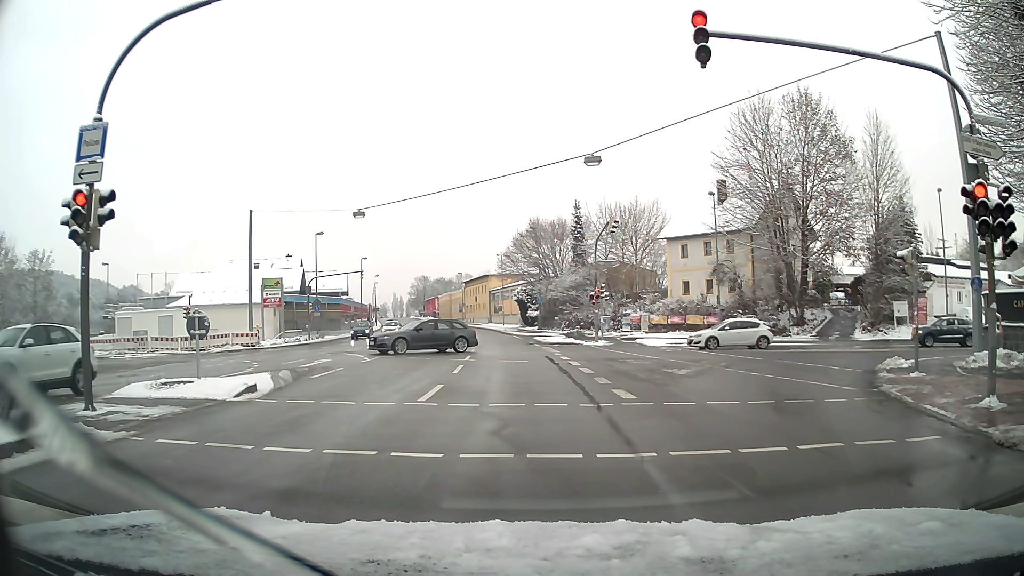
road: primary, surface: asphalt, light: Day
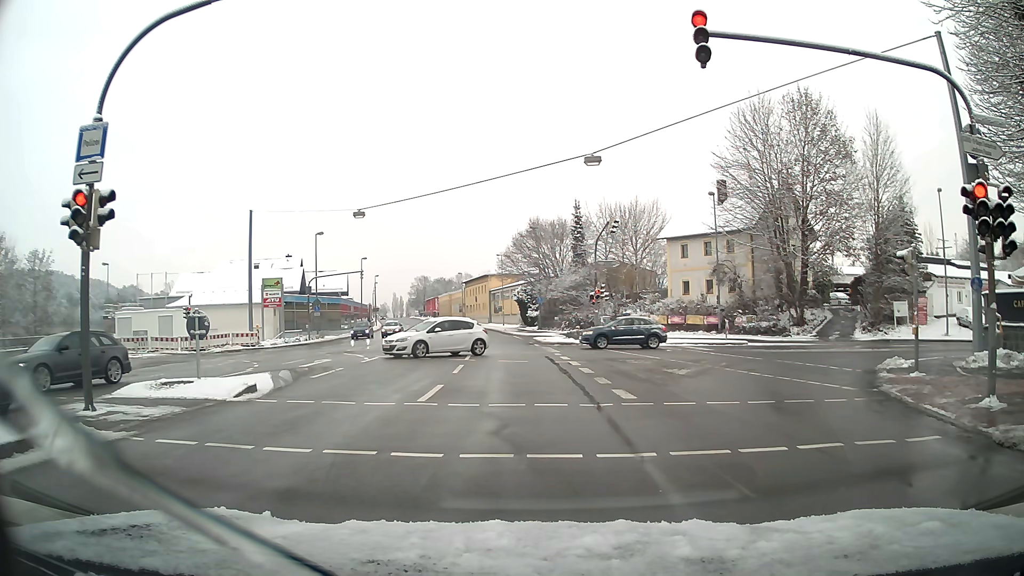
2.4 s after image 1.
(0.0, 0.0) m; 0°
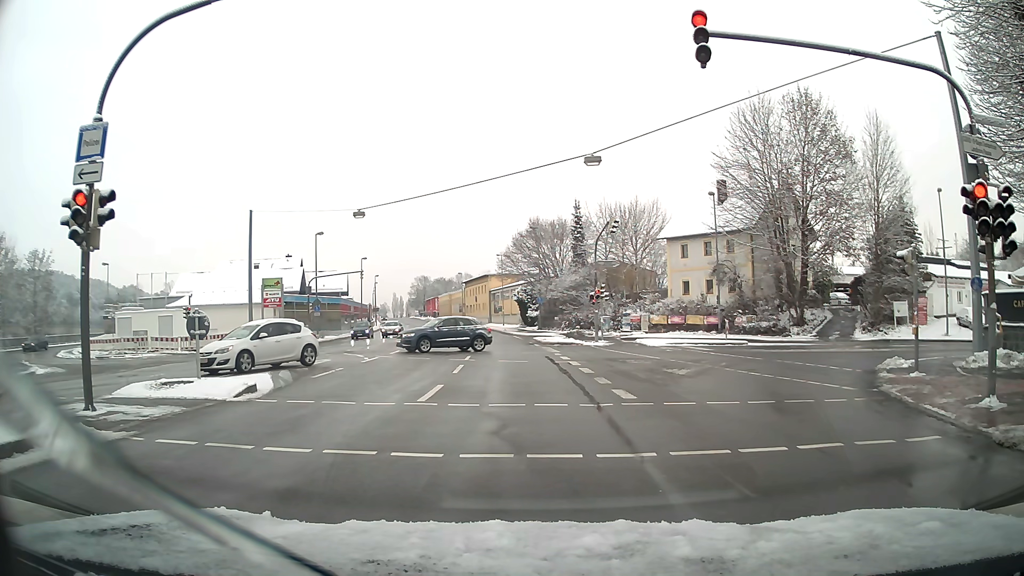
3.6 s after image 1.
(0.0, 0.0) m; 0°
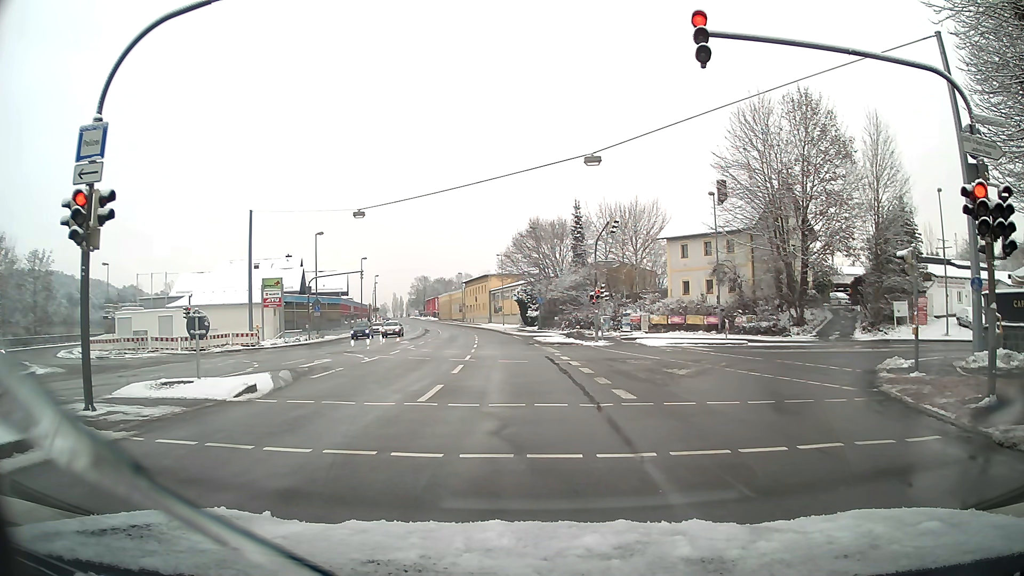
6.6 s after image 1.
(0.0, 0.0) m; 0°
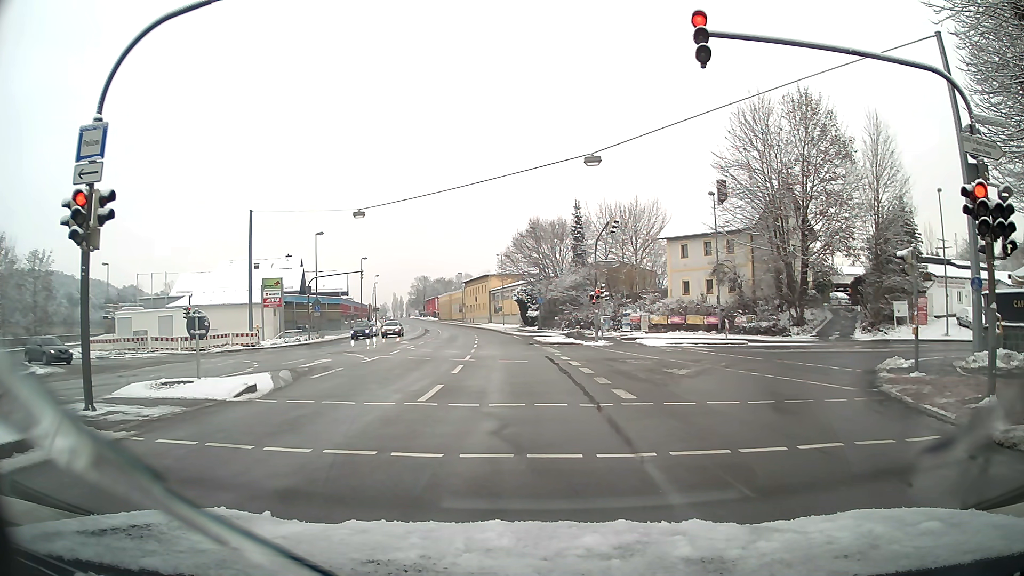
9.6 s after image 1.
(0.0, 0.0) m; 0°
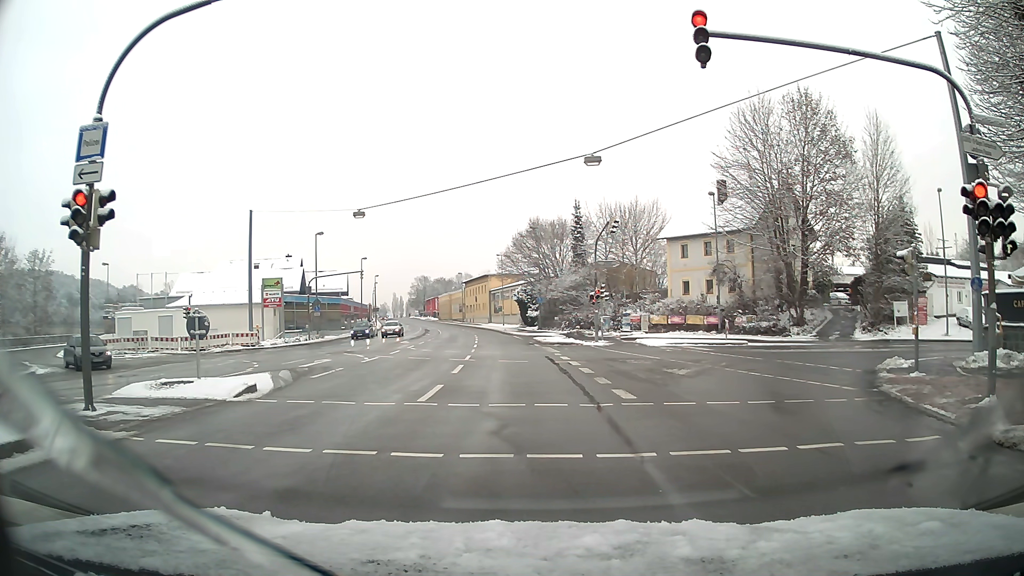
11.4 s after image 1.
(0.0, 0.0) m; 0°
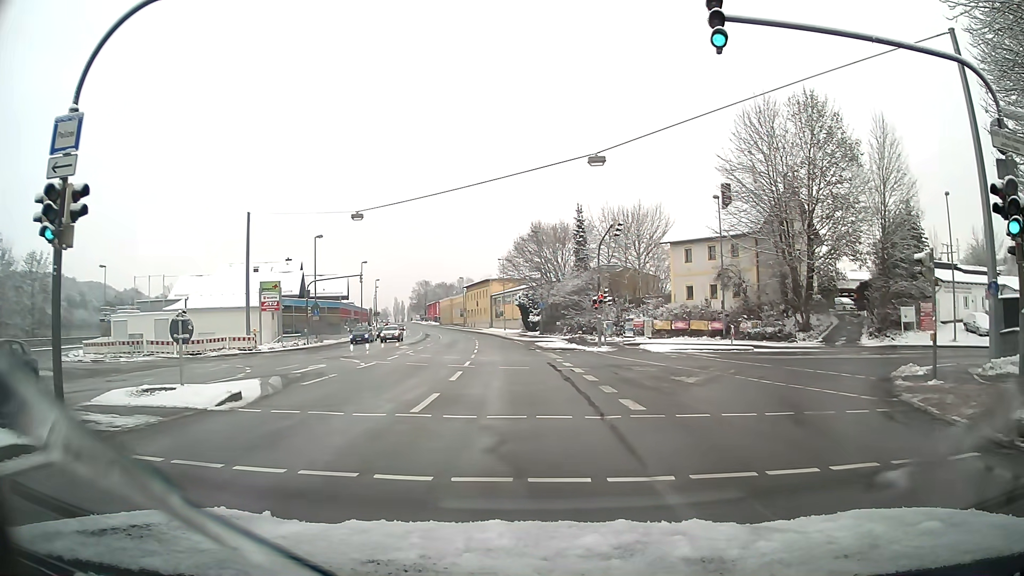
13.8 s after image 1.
(0.0, +0.9) m; -1°
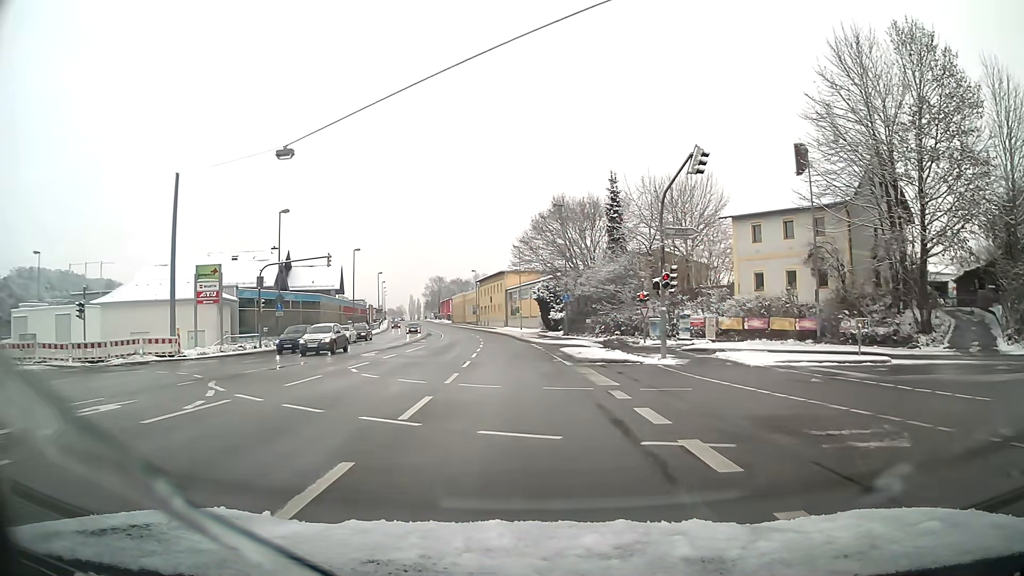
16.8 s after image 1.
(-0.2, +14.6) m; -2°
(0, +10) (0, +20) (-1, +30) (-1, +40) (-2, +50) (-3, +60) (-4, +70) (-6, +80) (-8, +90) (-10, +99) m
